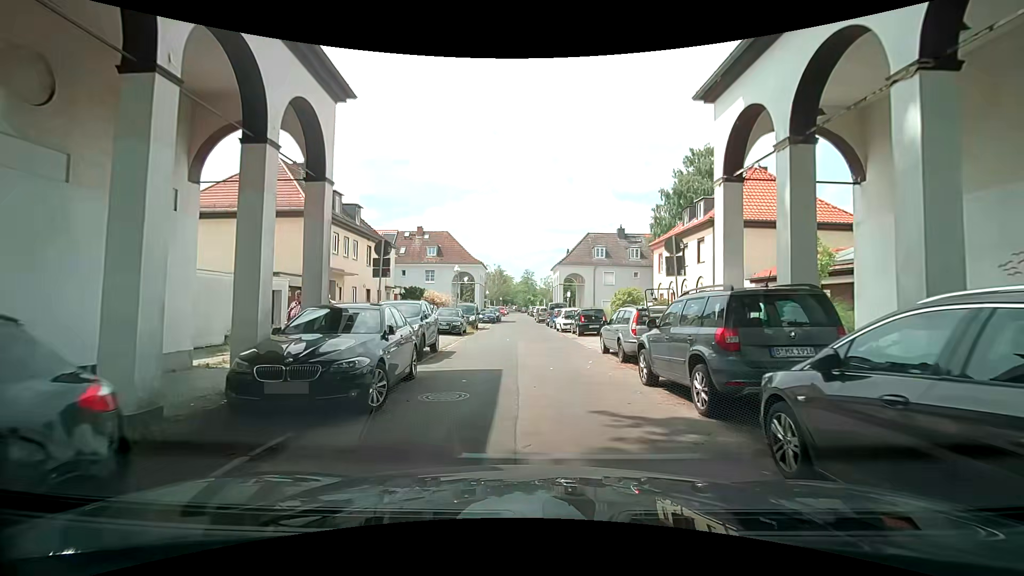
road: residential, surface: asphalt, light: Day
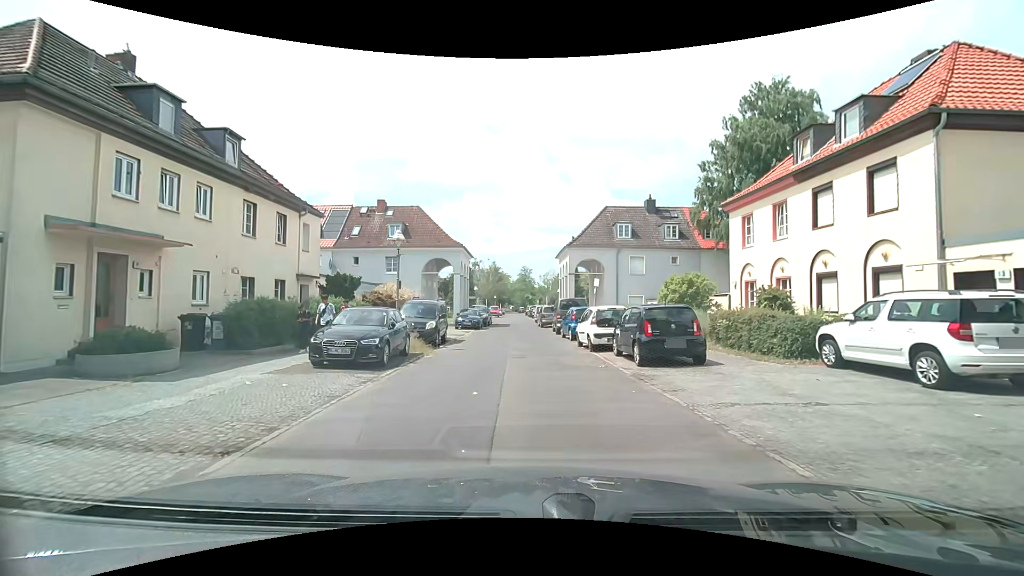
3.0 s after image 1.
(+0.2, +14.1) m; +1°
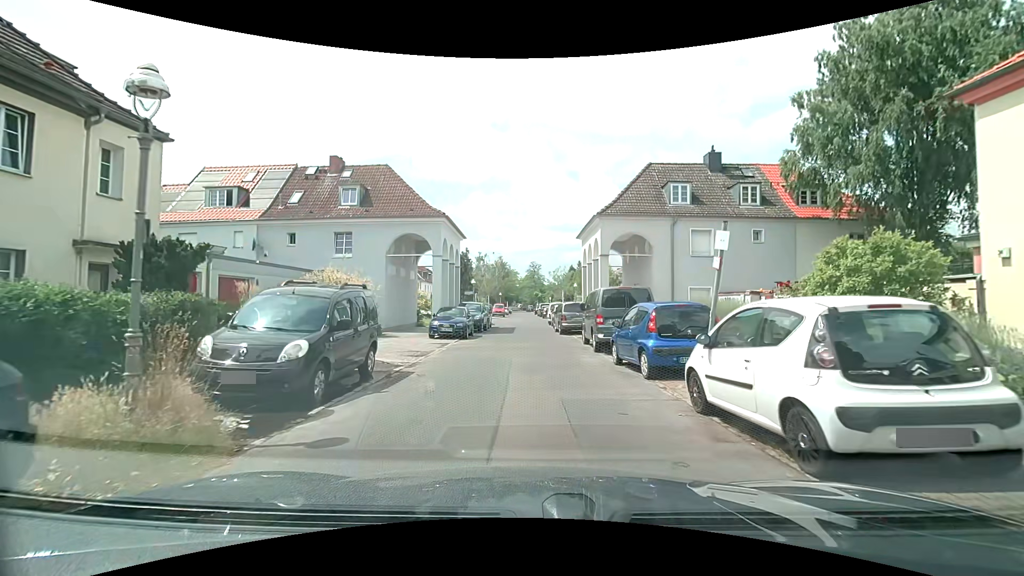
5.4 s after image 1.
(0.0, +12.0) m; 0°
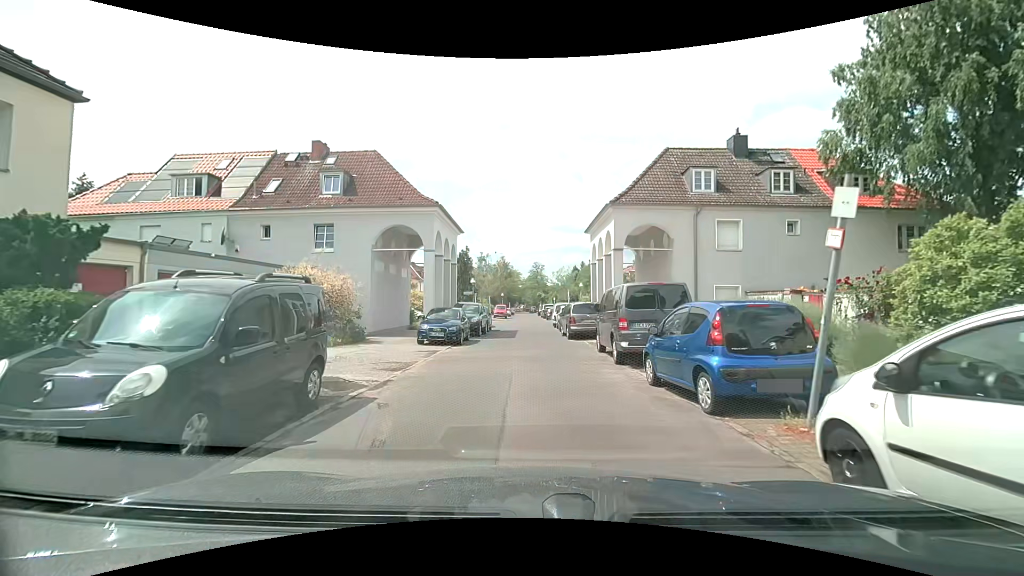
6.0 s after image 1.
(0.0, +3.0) m; -1°
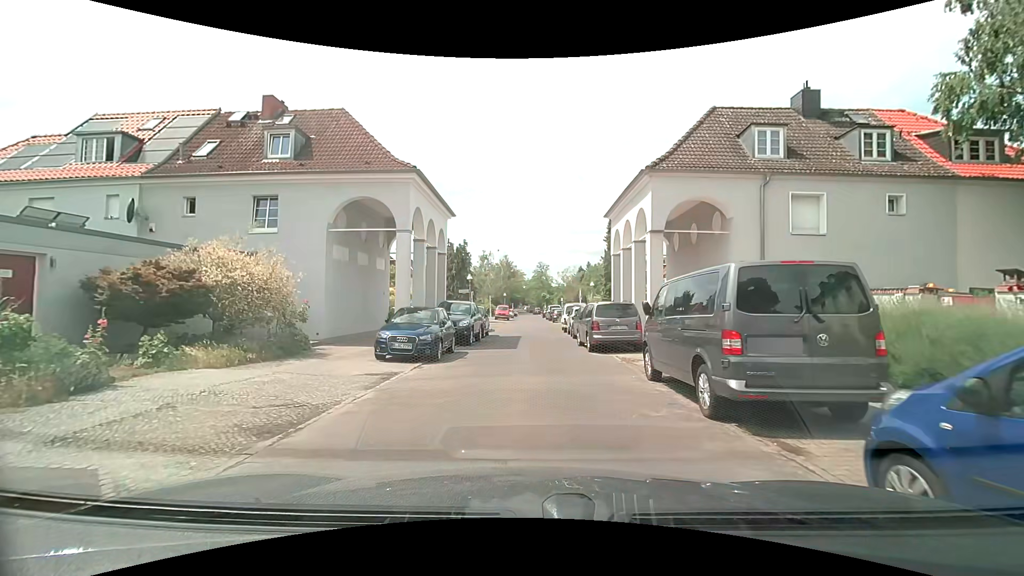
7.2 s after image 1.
(0.0, +5.8) m; -2°
